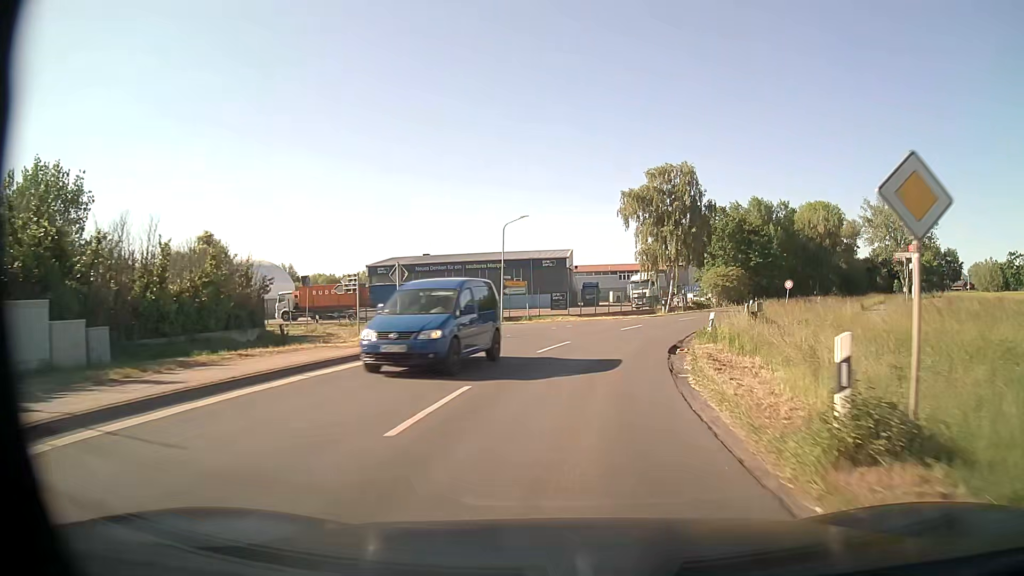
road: secondary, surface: asphalt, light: Day
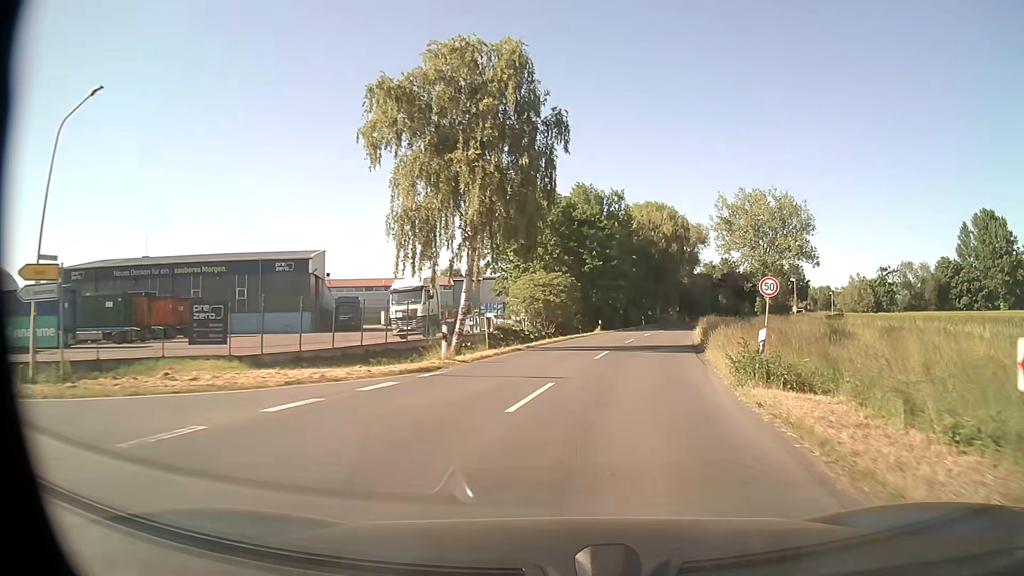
(+4.6, +31.5) m; +18°
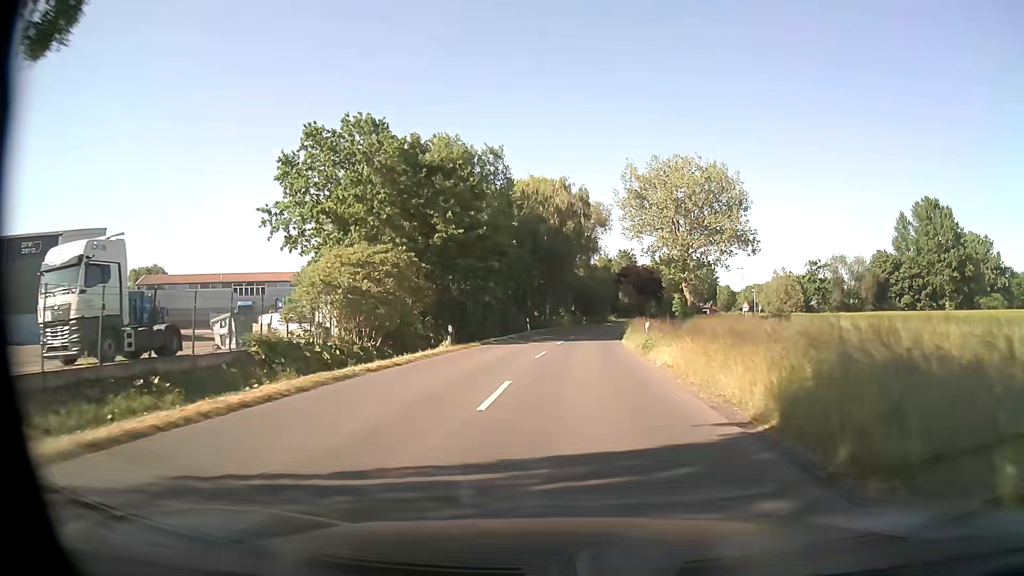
(+2.7, +23.5) m; +11°
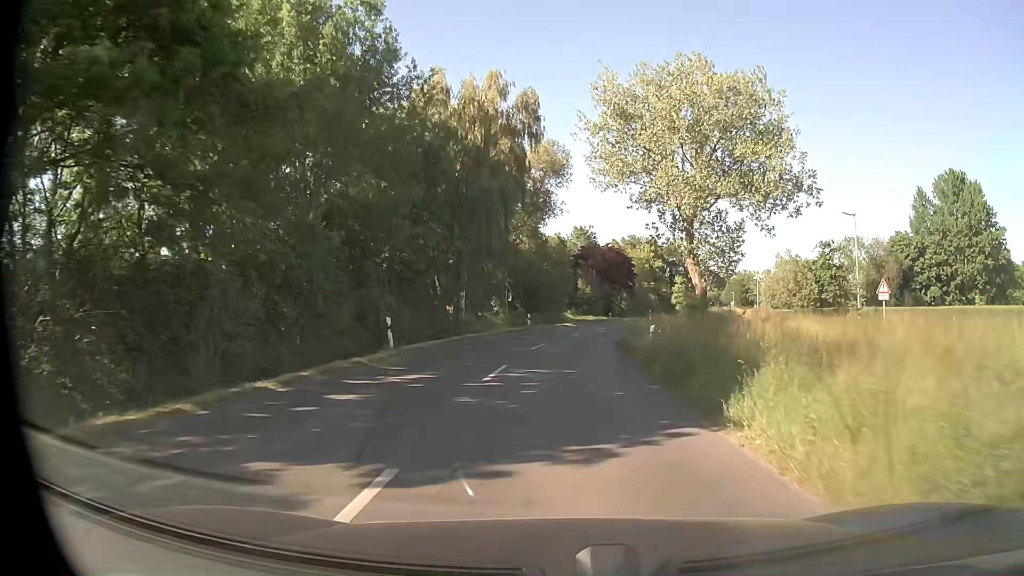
(+1.0, +31.6) m; +4°
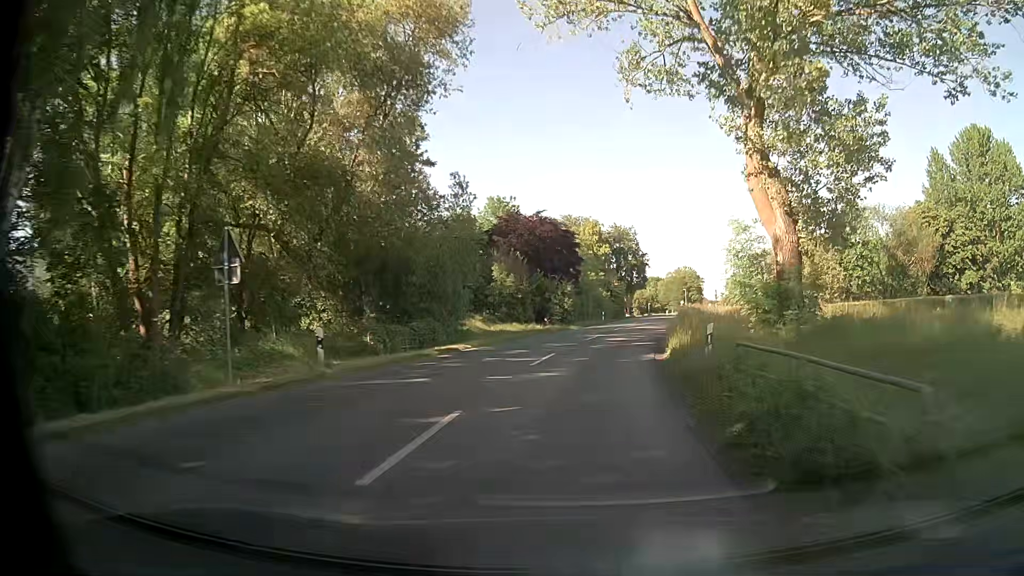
(+1.4, +31.8) m; +7°
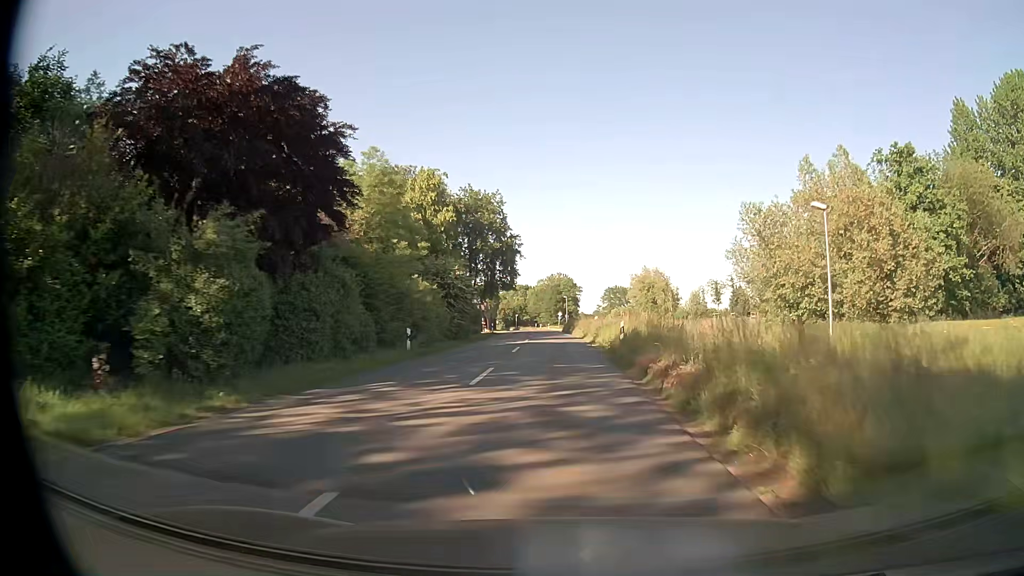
(+4.3, +39.1) m; +11°
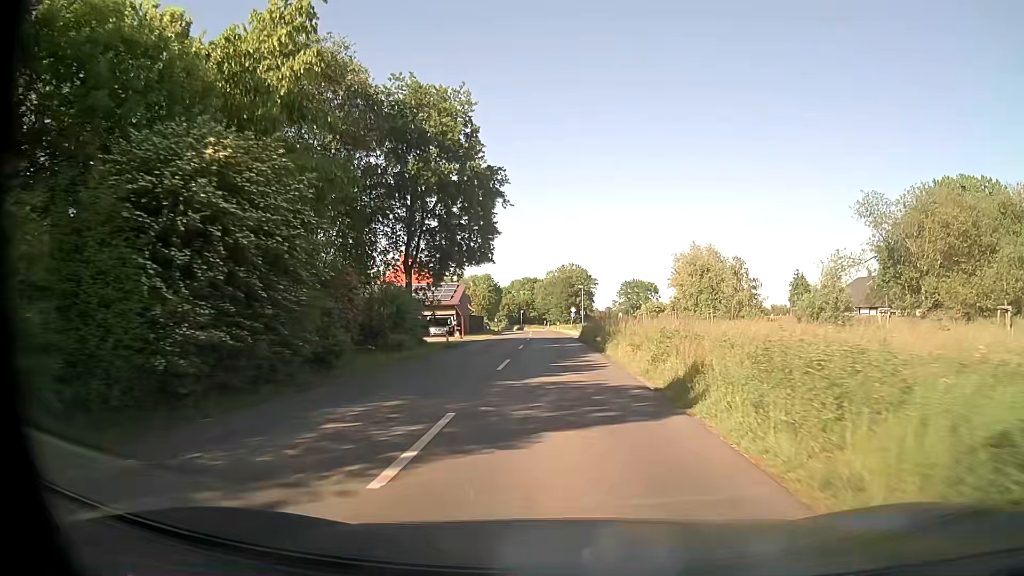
(-0.2, +31.6) m; -1°
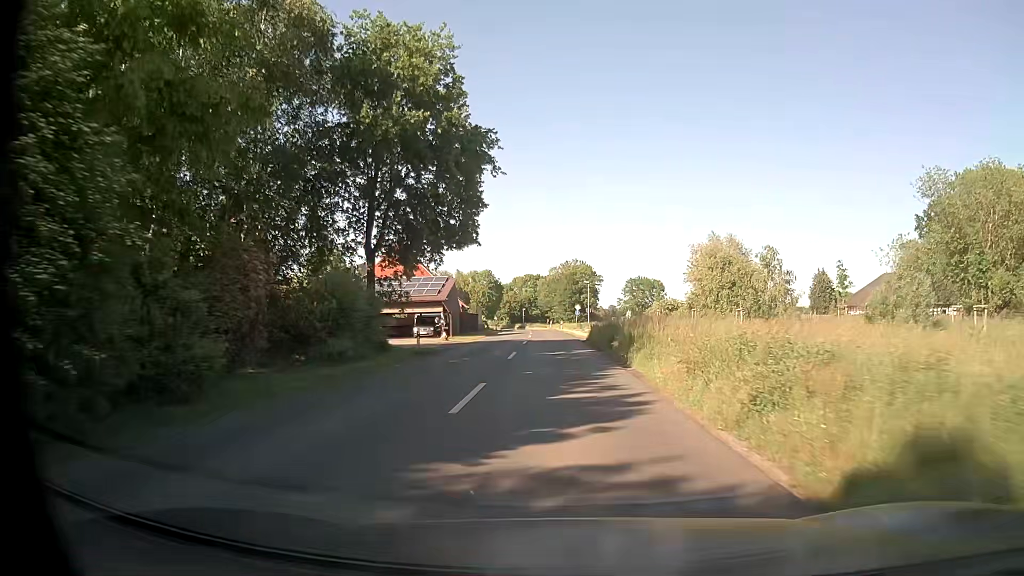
(0.0, +7.9) m; 0°
(0, +10) (0, +20) (0, +30) (0, +40) (-1, +50) (-1, +60) (-1, +70) (-2, +80) (-2, +90) (-3, +100) m
